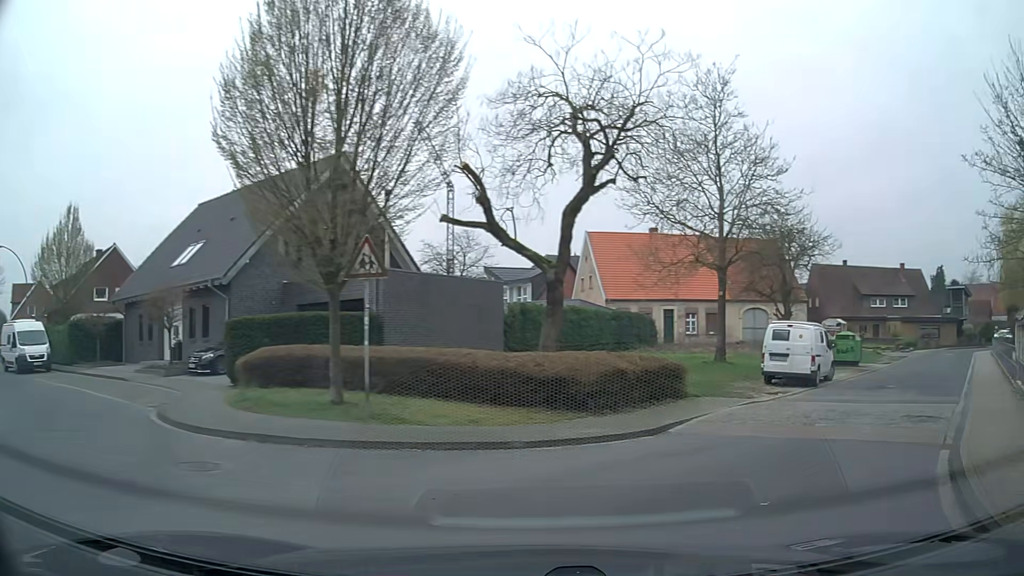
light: Day
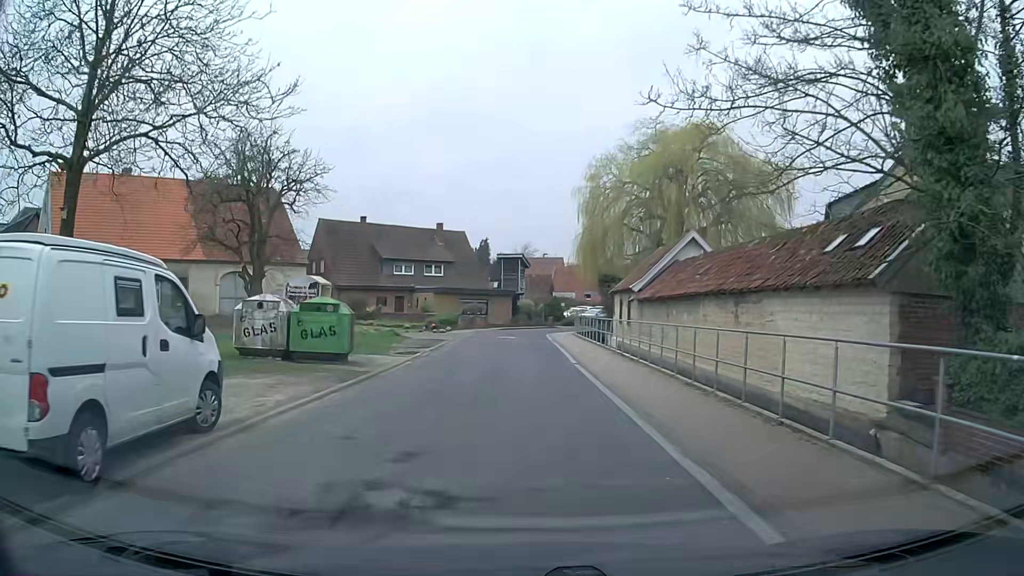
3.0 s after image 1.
(+7.2, +14.1) m; +38°
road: residential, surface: asphalt
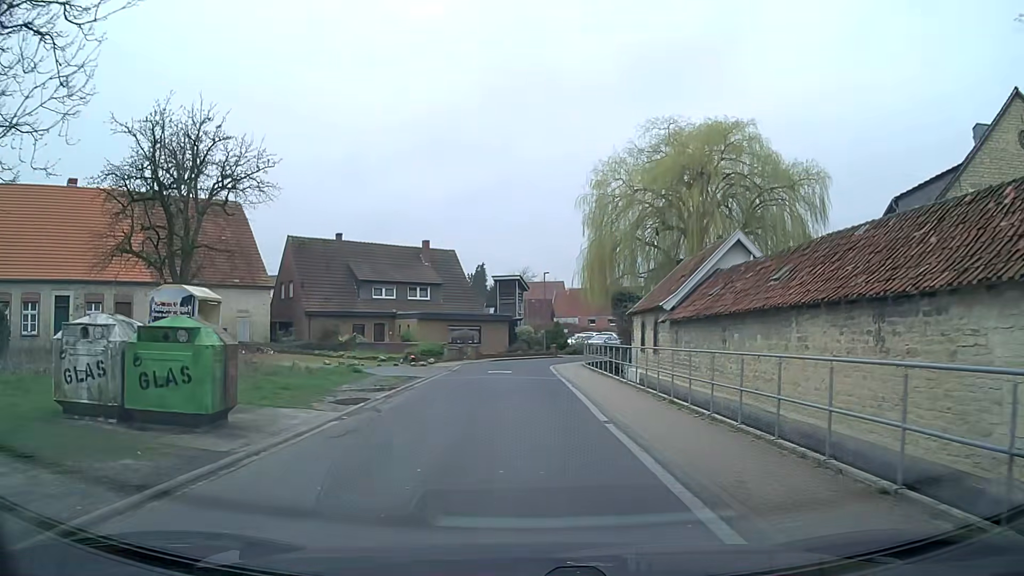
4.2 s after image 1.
(+0.3, +7.8) m; +2°
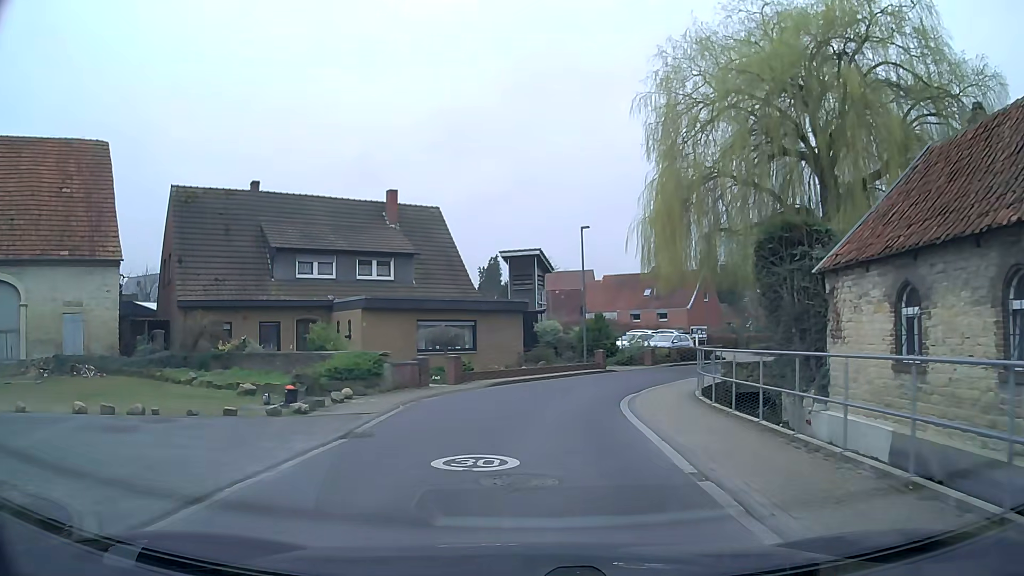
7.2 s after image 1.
(-0.3, +20.9) m; -2°
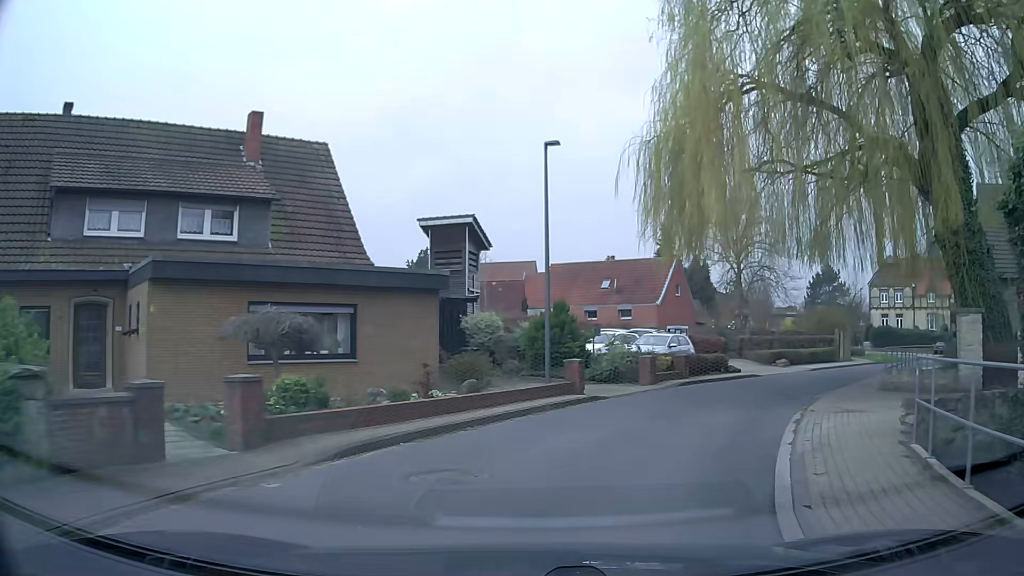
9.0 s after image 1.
(+0.2, +13.0) m; +6°
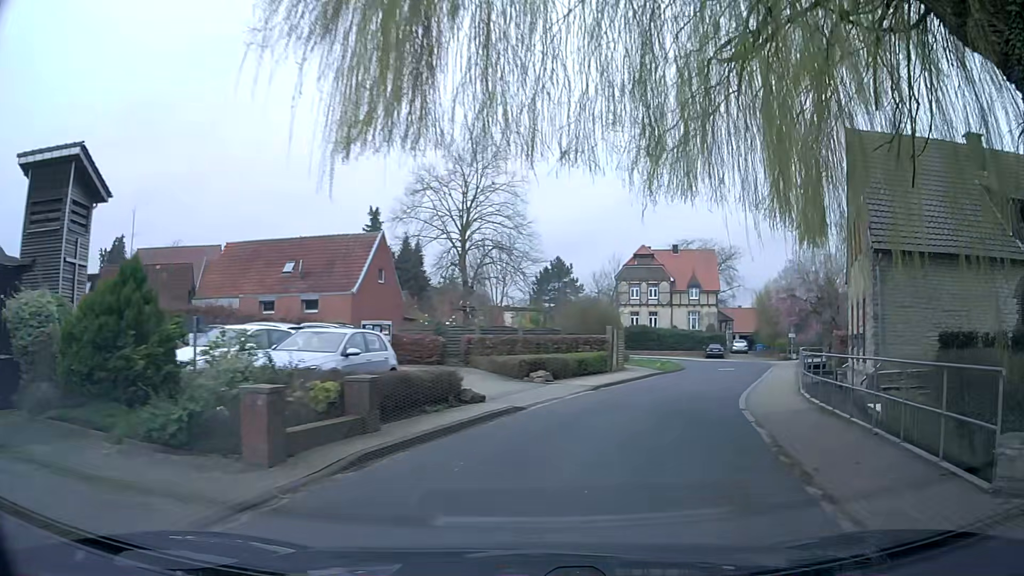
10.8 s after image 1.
(+2.5, +12.7) m; +24°
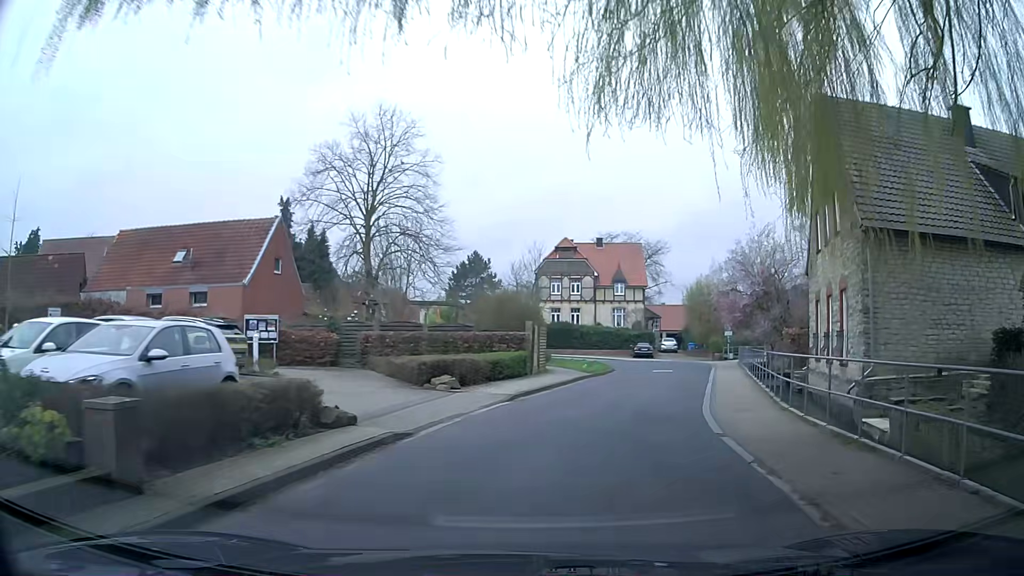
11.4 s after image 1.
(+0.3, +4.4) m; +8°
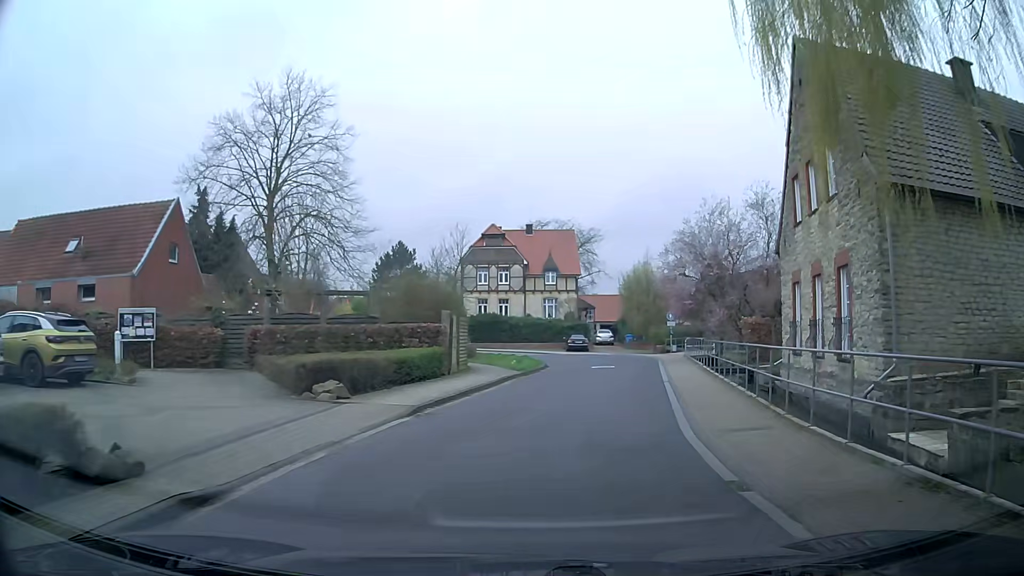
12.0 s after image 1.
(+0.2, +4.4) m; +5°
(+1, +10) (+3, +20) (+4, +30) (+5, +40) (+1, +48) (-9, +49) (-18, +44) (-27, +40) (-36, +36) (-45, +31) m
